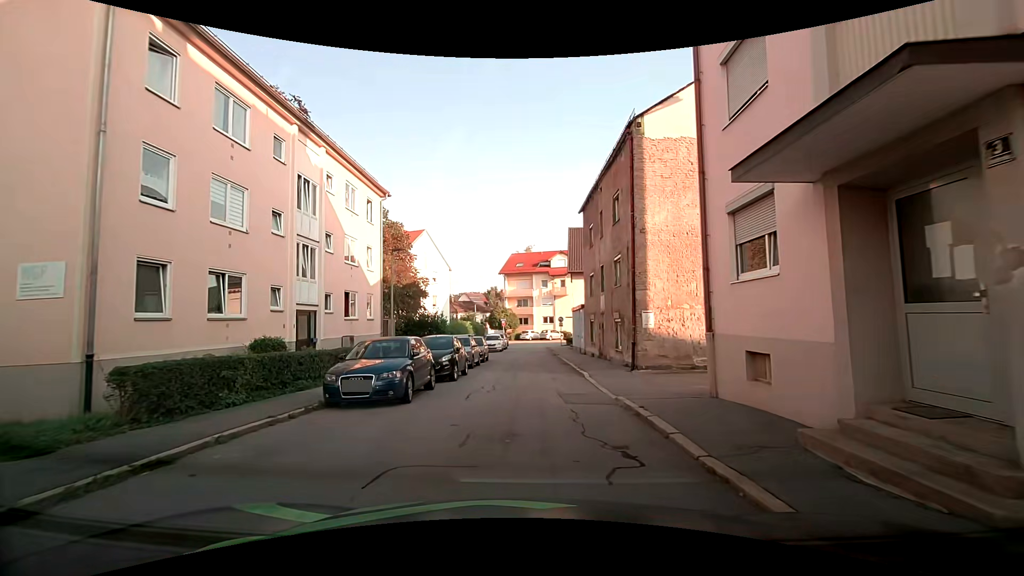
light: Day
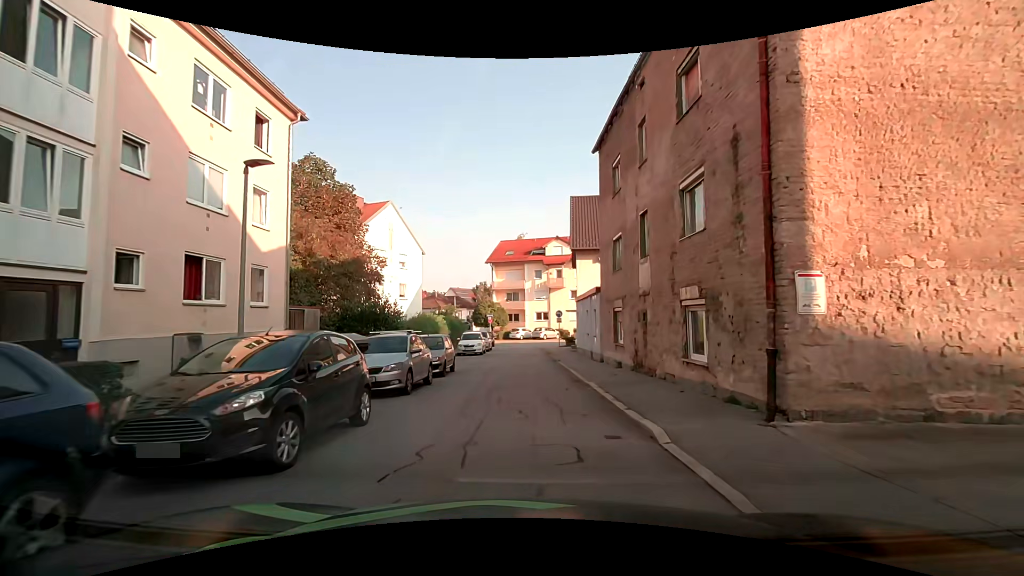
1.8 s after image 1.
(0.0, +10.4) m; +3°
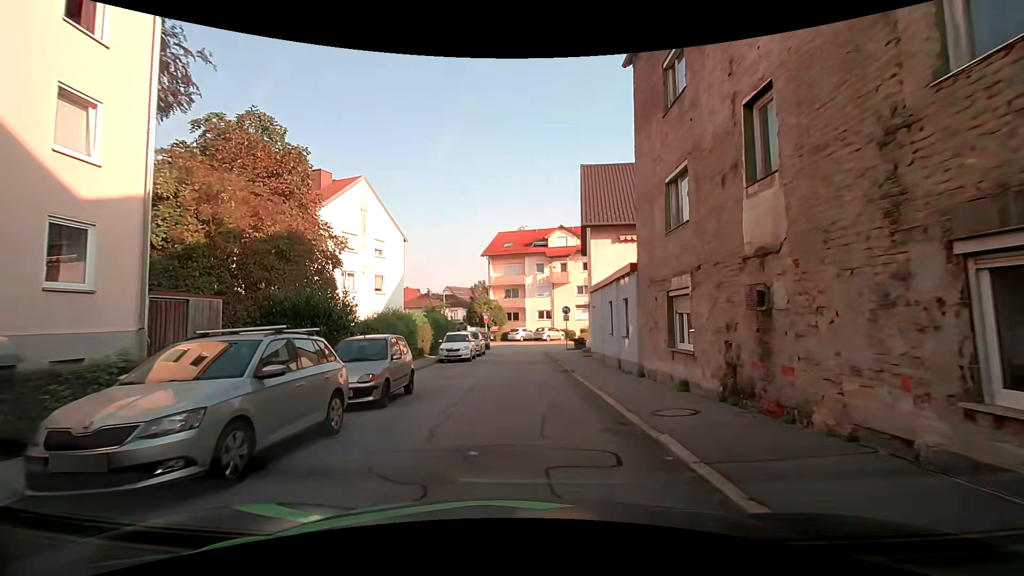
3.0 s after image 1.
(-0.3, +7.0) m; -3°
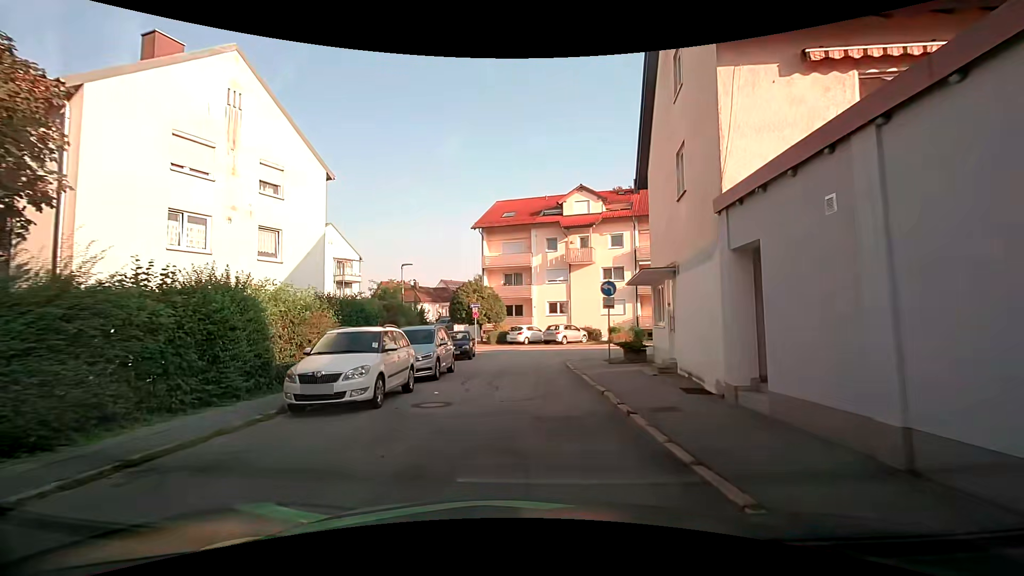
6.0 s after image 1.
(+0.4, +15.8) m; 0°
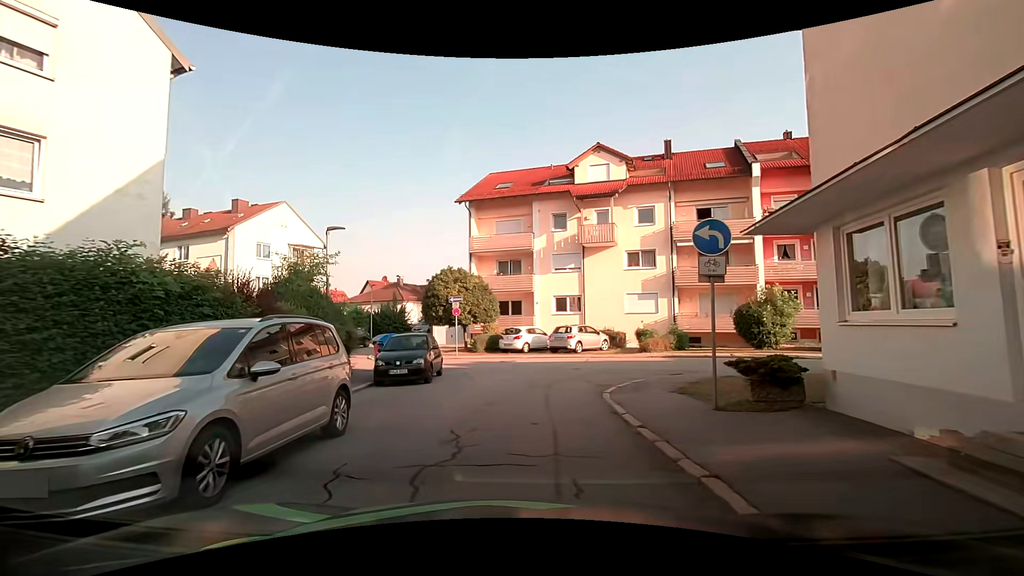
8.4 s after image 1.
(+0.2, +10.1) m; +1°
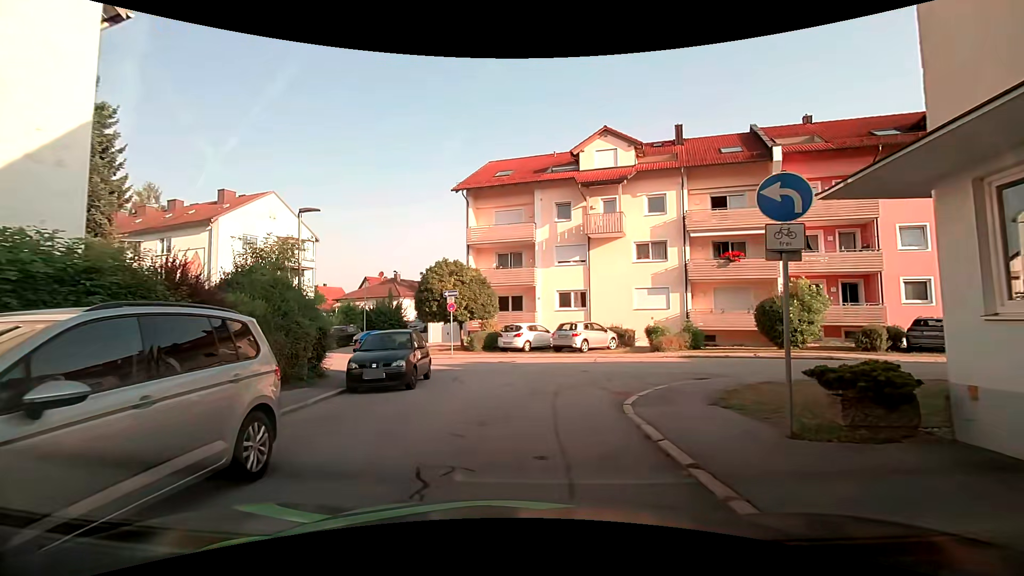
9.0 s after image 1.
(0.0, +2.2) m; -2°
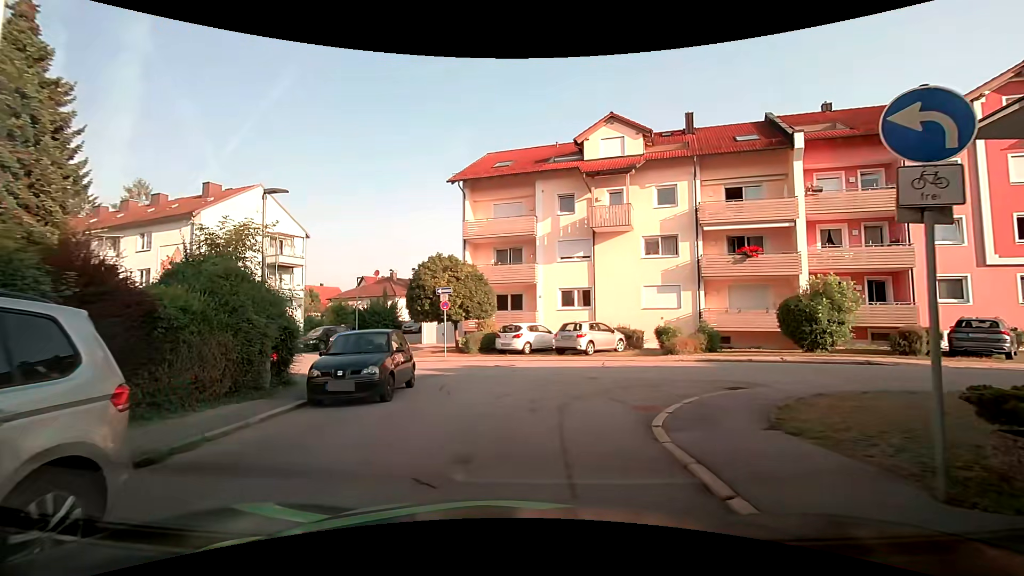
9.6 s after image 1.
(0.0, +2.0) m; +1°
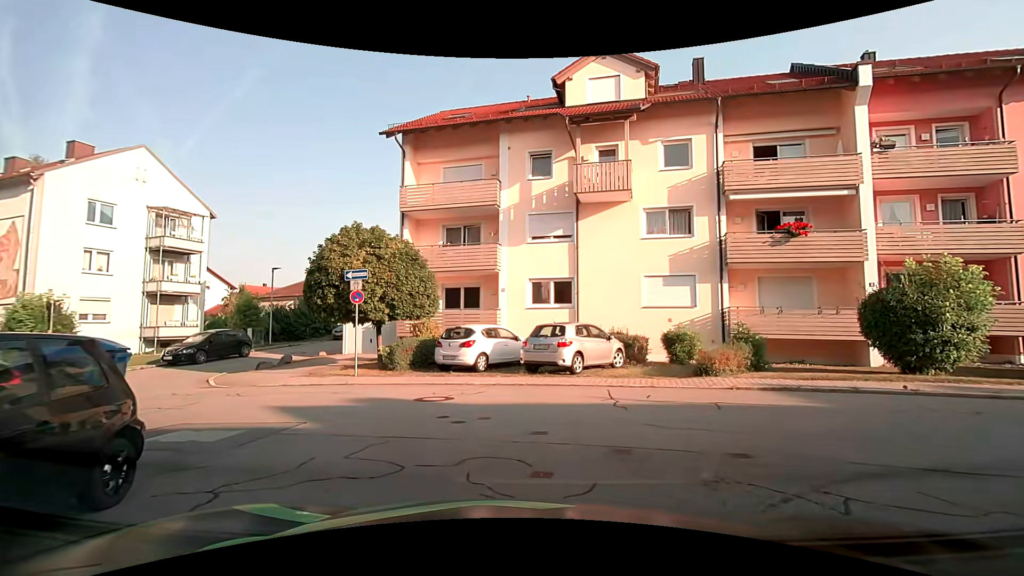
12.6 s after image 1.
(+0.3, +7.6) m; +5°
